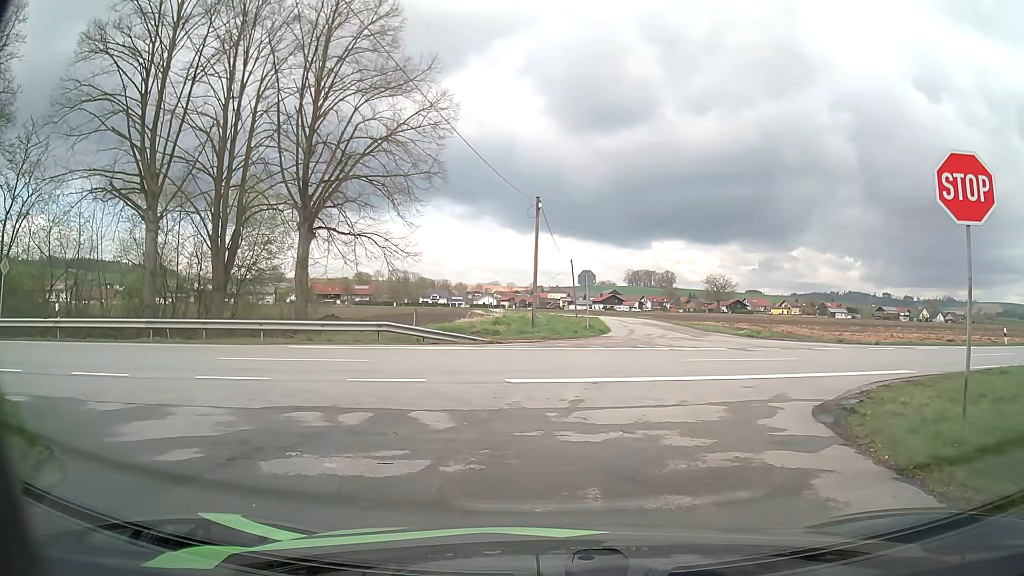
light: Day
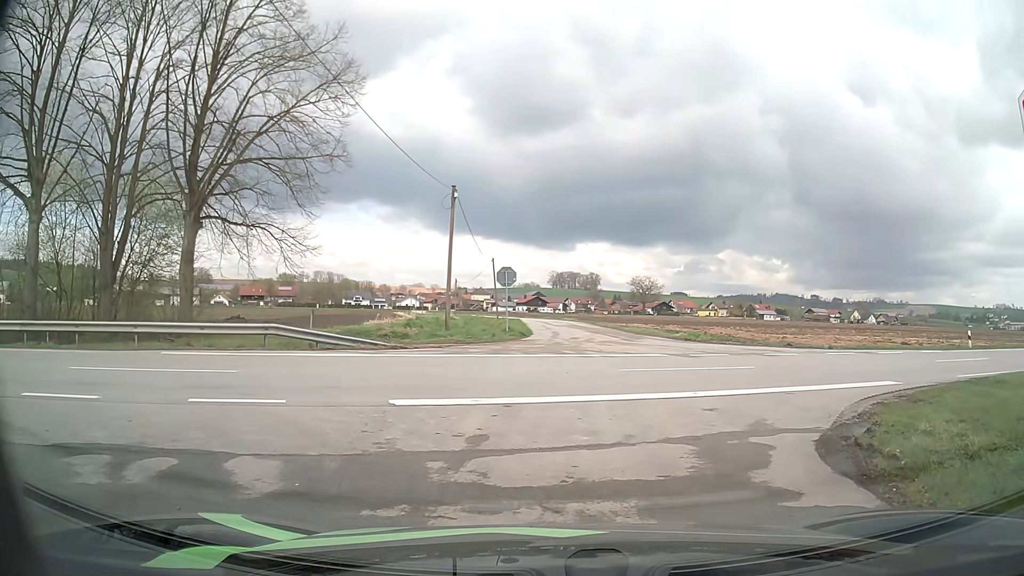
(+0.1, +3.4) m; +4°
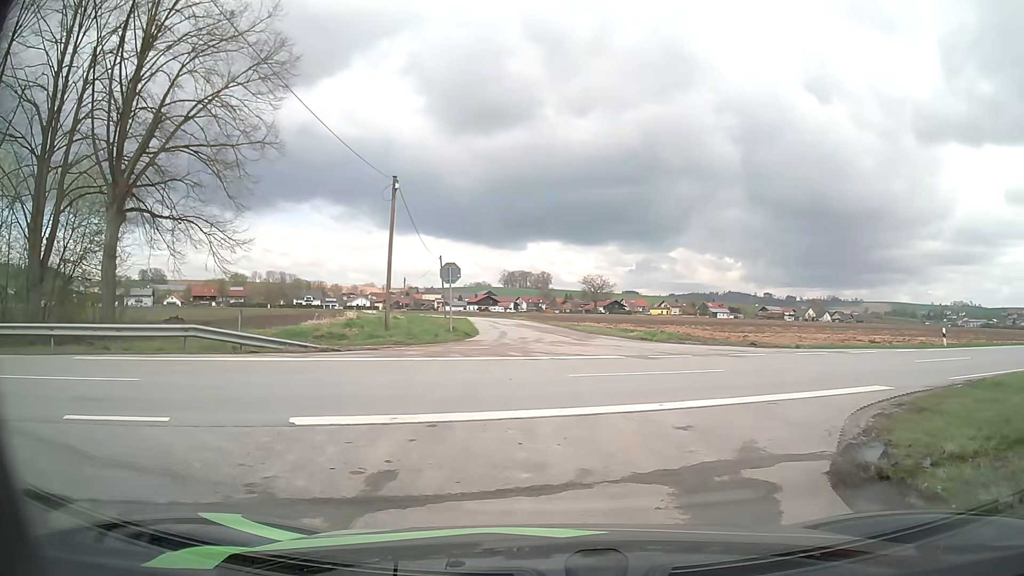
(+0.1, +1.9) m; +4°
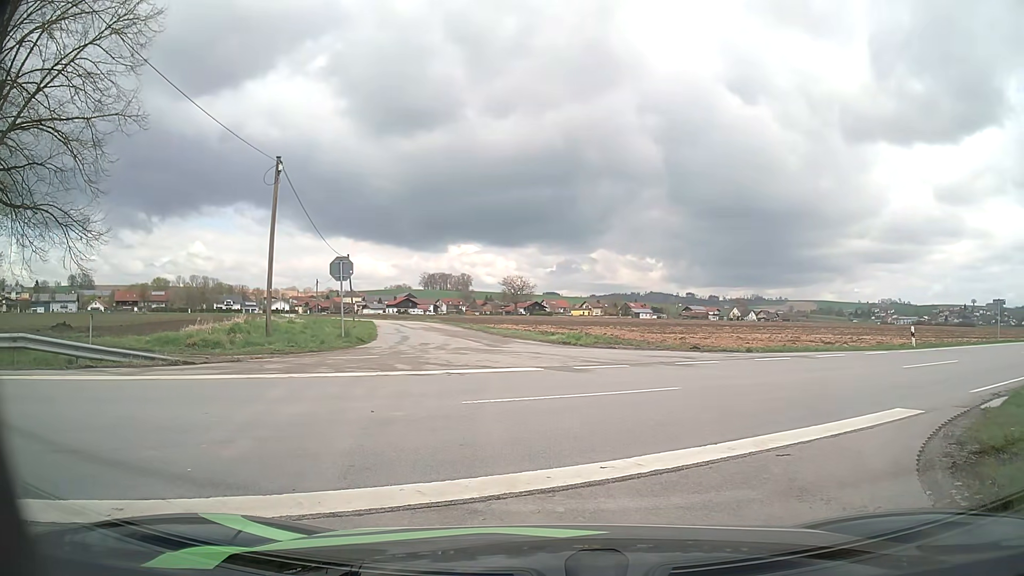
(+0.3, +3.9) m; +6°
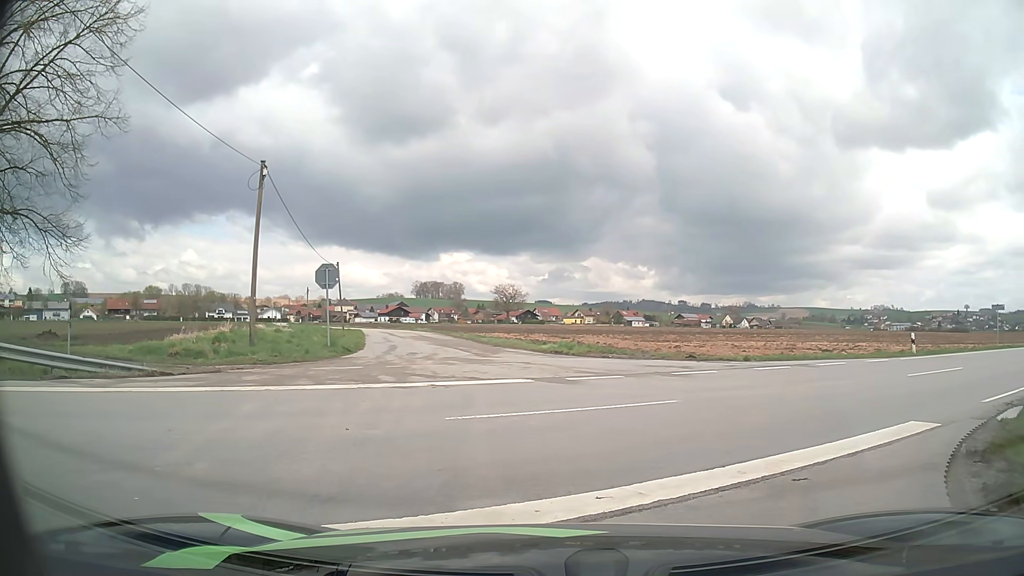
(0.0, +0.8) m; 0°
